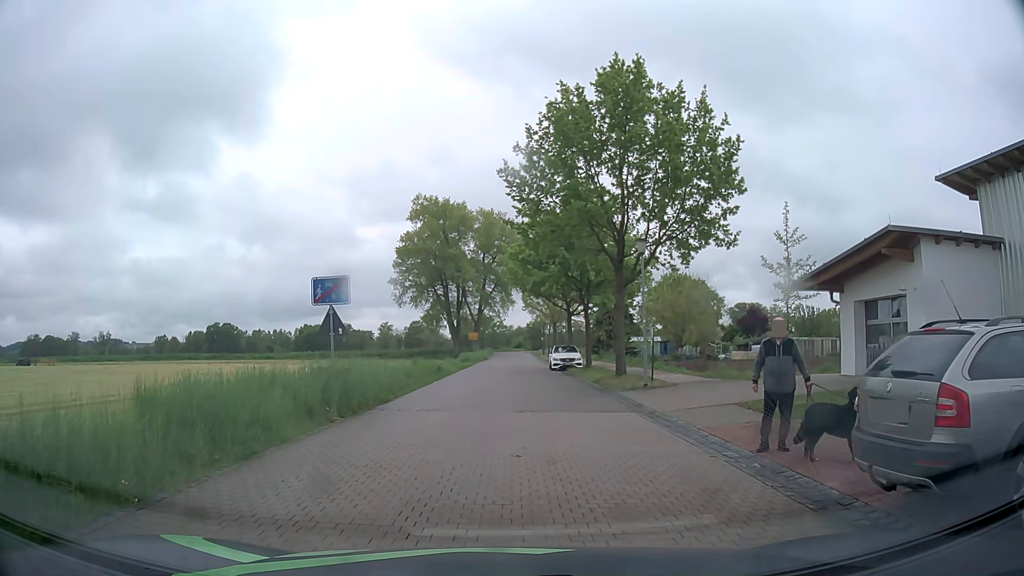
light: Day
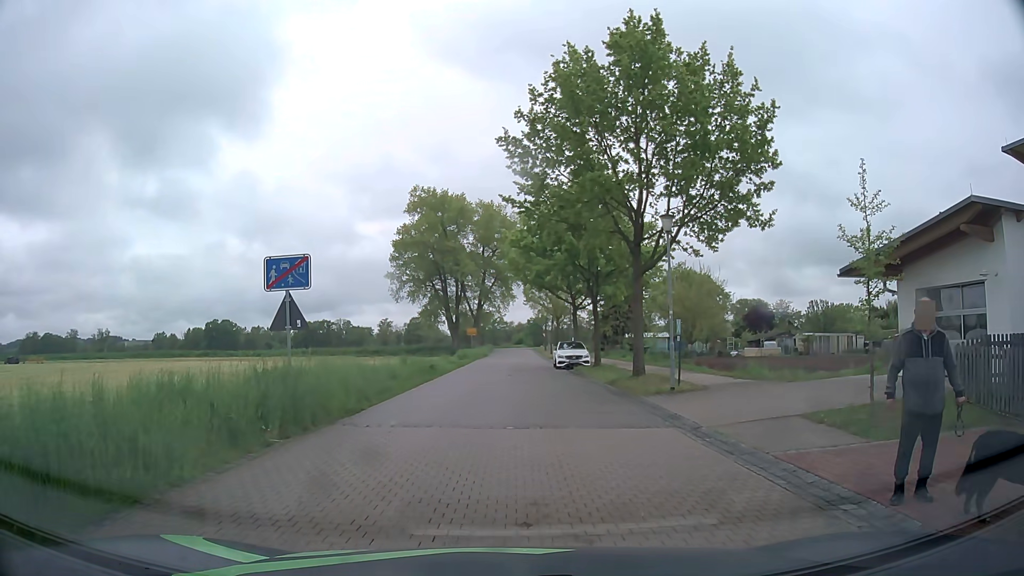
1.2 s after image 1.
(0.0, +3.3) m; 0°
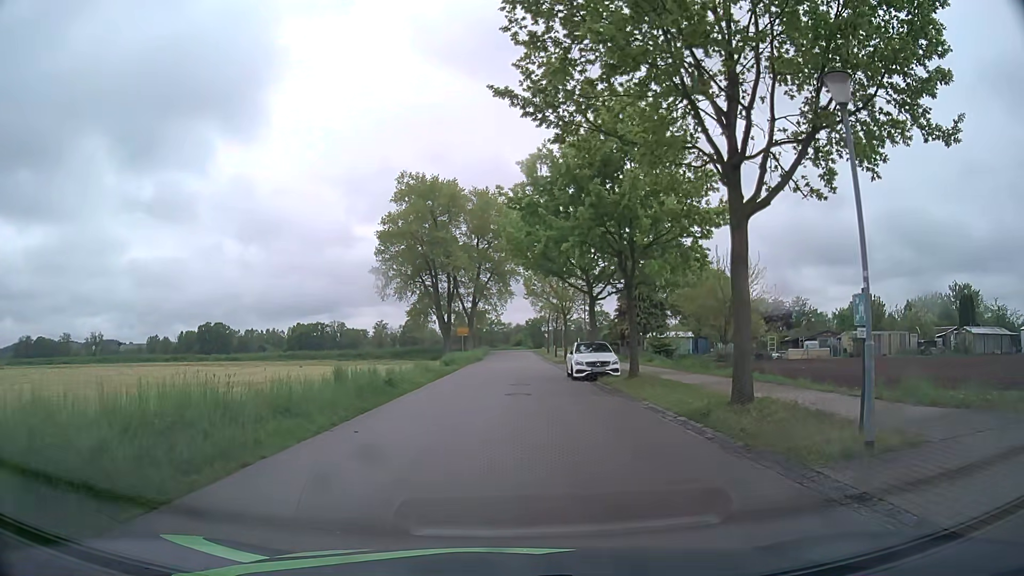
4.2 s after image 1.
(0.0, +10.2) m; 0°
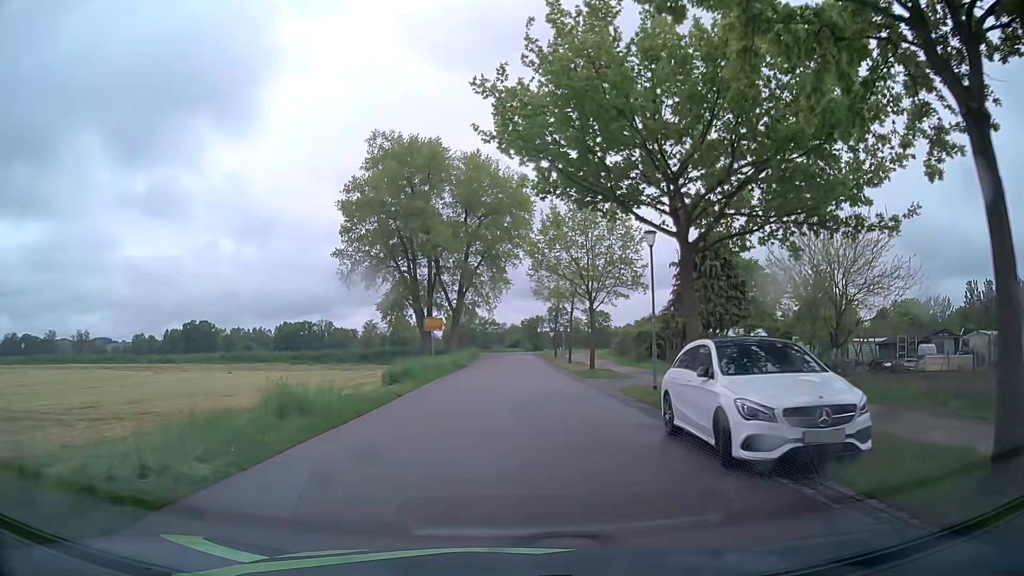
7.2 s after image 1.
(0.0, +18.7) m; +1°
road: residential
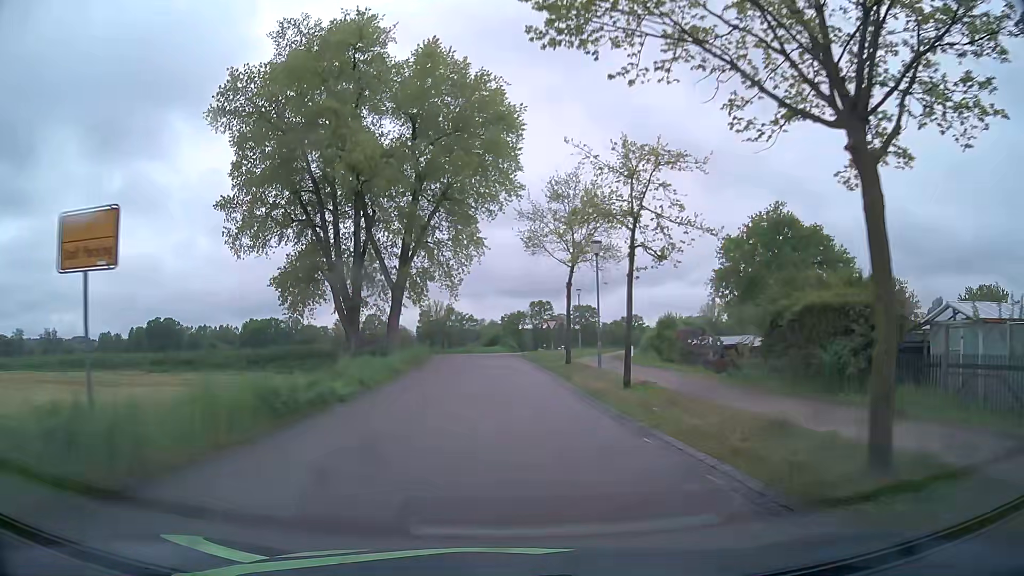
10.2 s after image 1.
(+0.4, +27.9) m; +2°
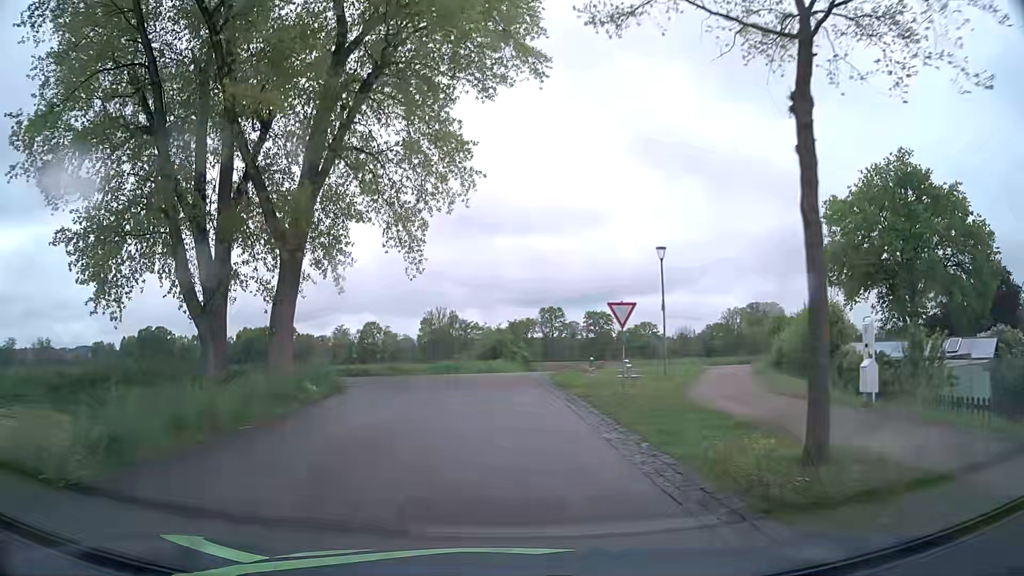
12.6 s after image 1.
(-0.1, +23.7) m; -1°
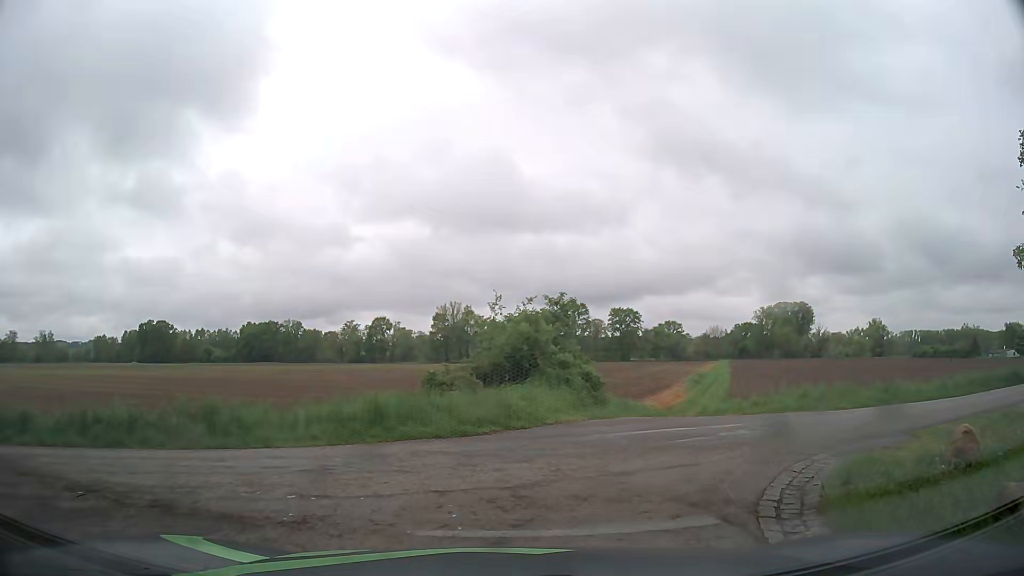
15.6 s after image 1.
(-0.5, +21.6) m; -2°
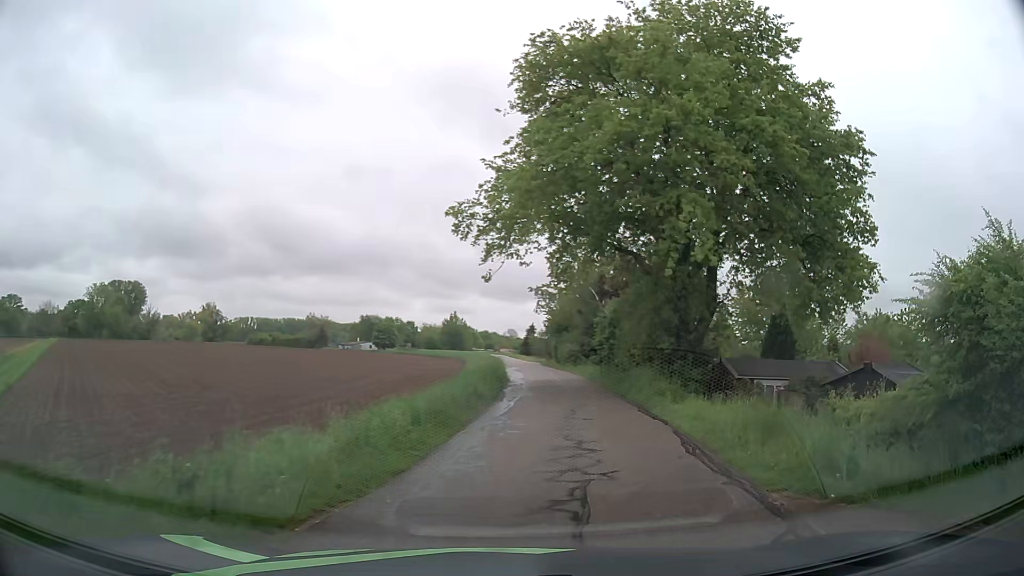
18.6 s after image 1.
(+6.0, +12.2) m; +58°
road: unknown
(+1, +10) (+2, +20) (+2, +30) (+2, +40) (+2, +50) (+2, +60) (+1, +70) (+1, +80) (0, +90) (0, +100) m
